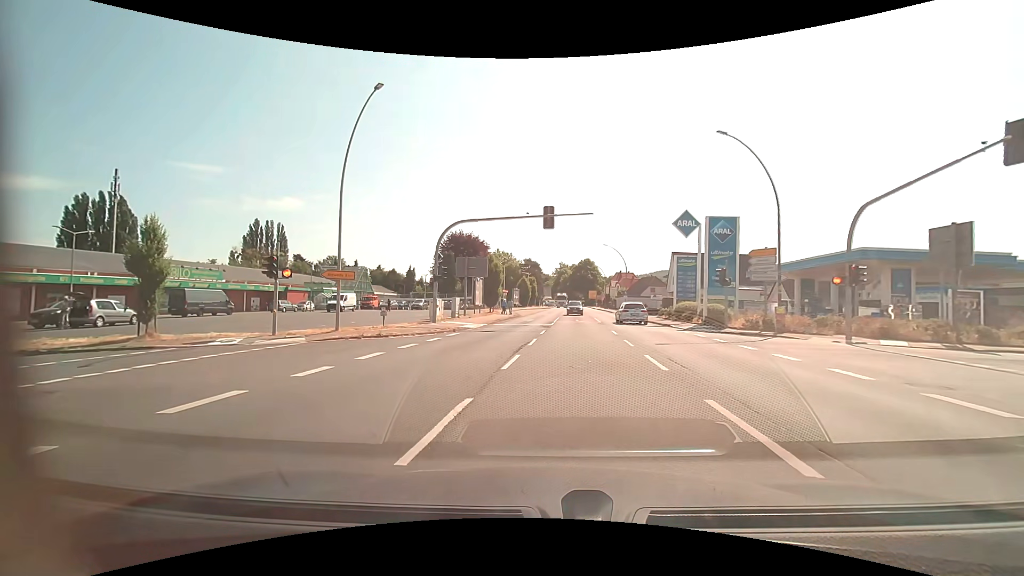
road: primary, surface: asphalt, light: Day
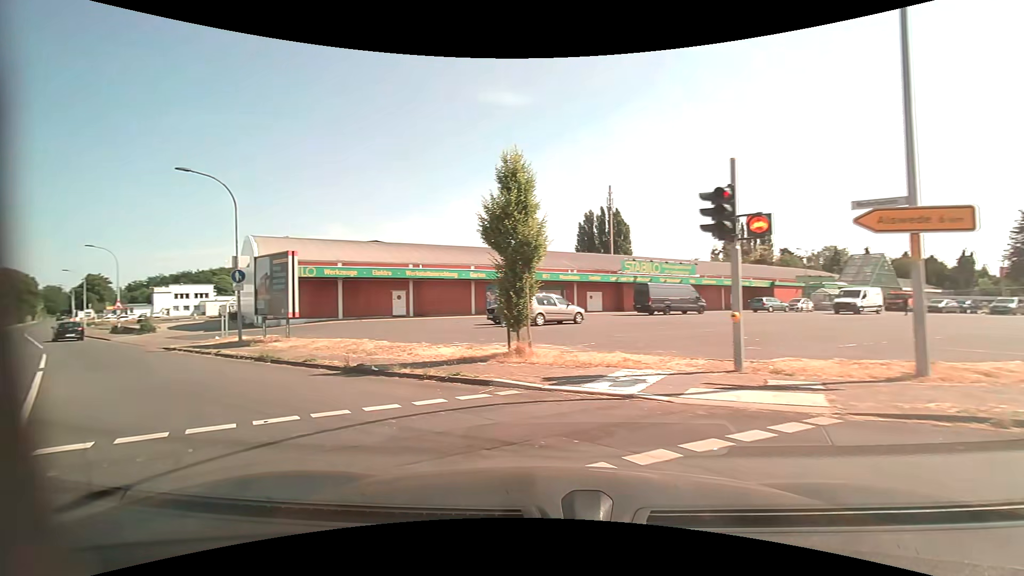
(-4.8, +12.5) m; -53°
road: secondary
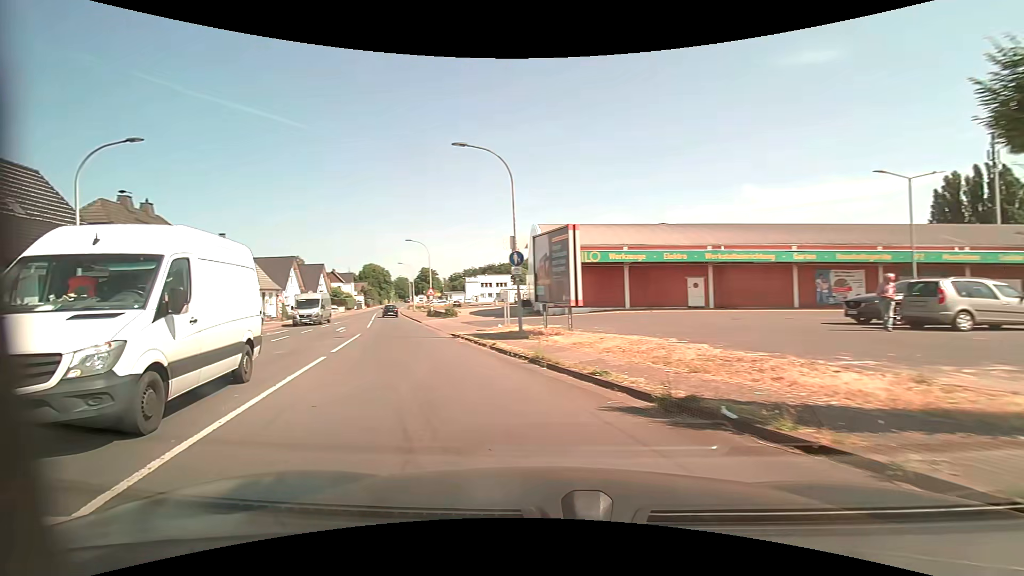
(-1.5, +5.4) m; -32°
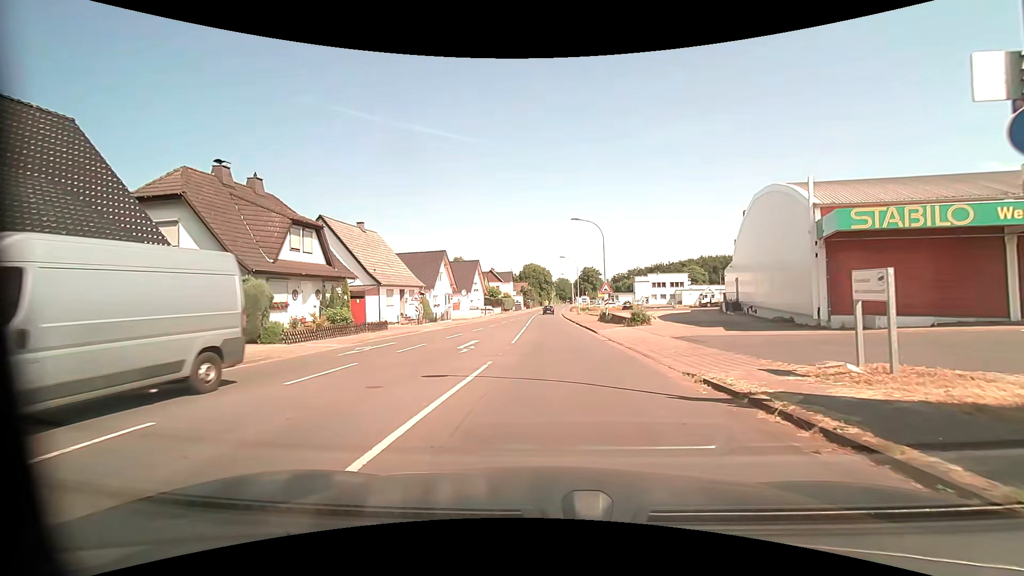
(-3.2, +13.3) m; -17°
